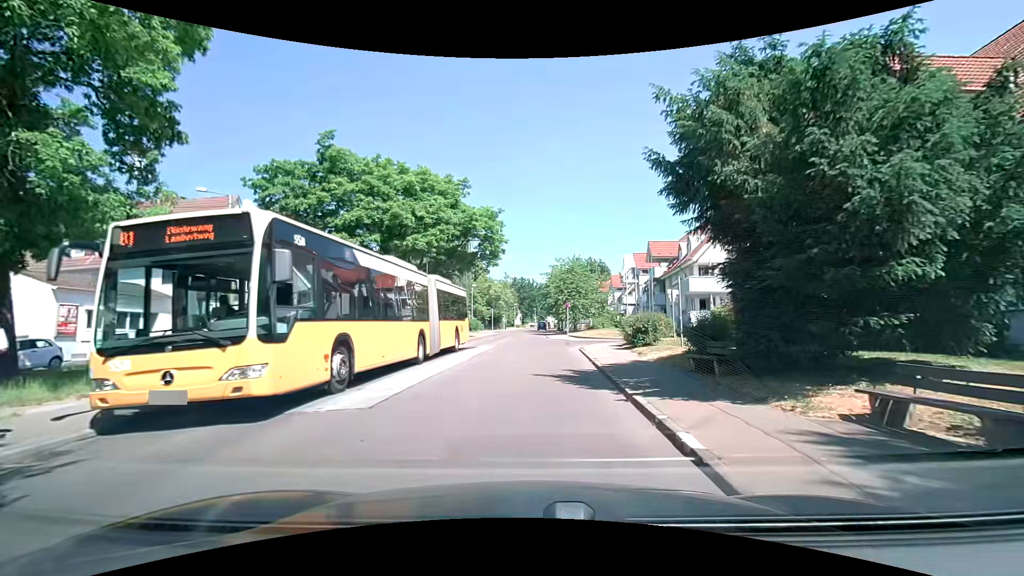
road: residential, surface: asphalt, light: Day
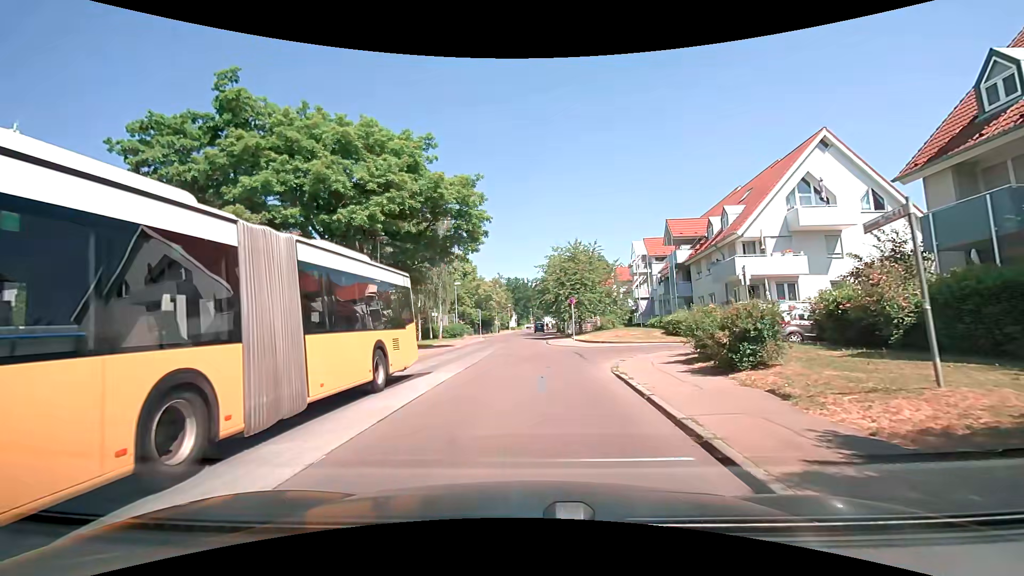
(+0.1, +10.1) m; -1°
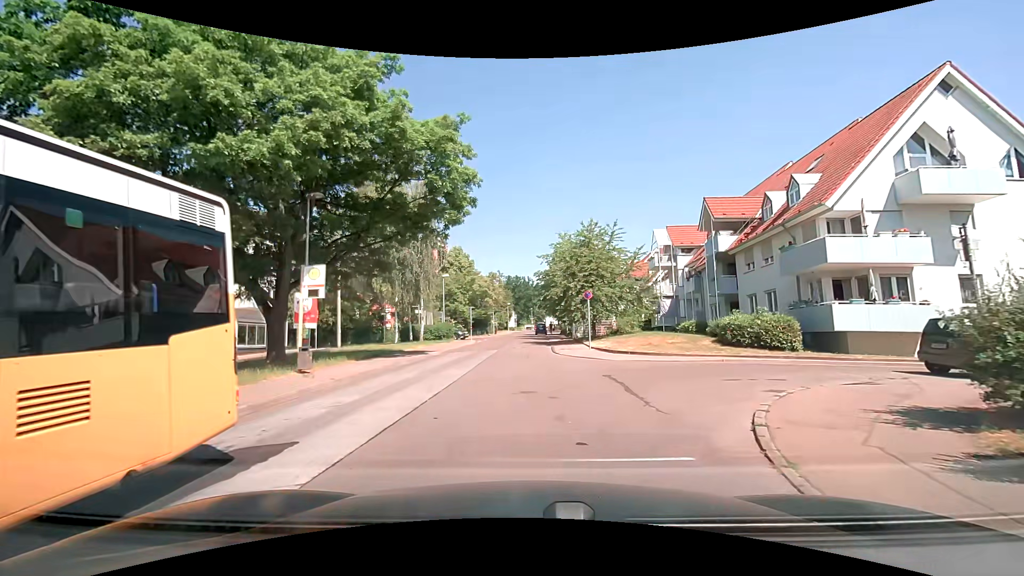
(+0.1, +8.7) m; 0°
